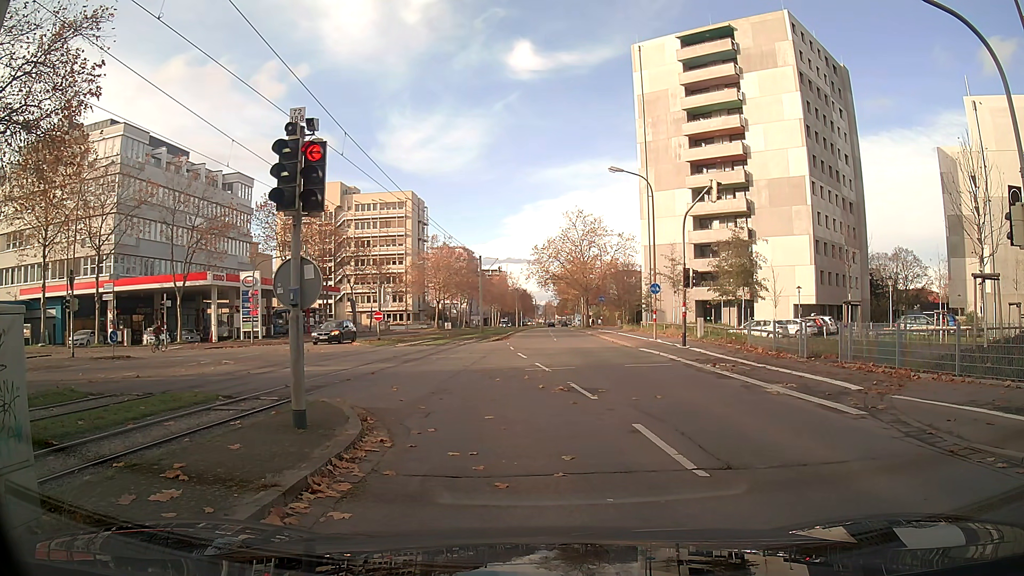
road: tertiary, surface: asphalt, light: Day
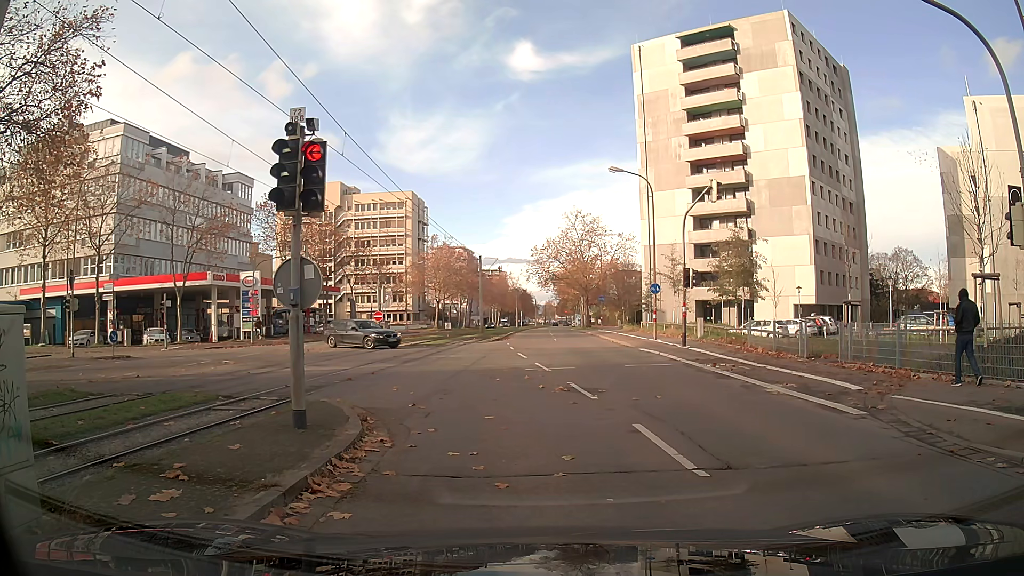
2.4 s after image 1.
(0.0, 0.0) m; 0°
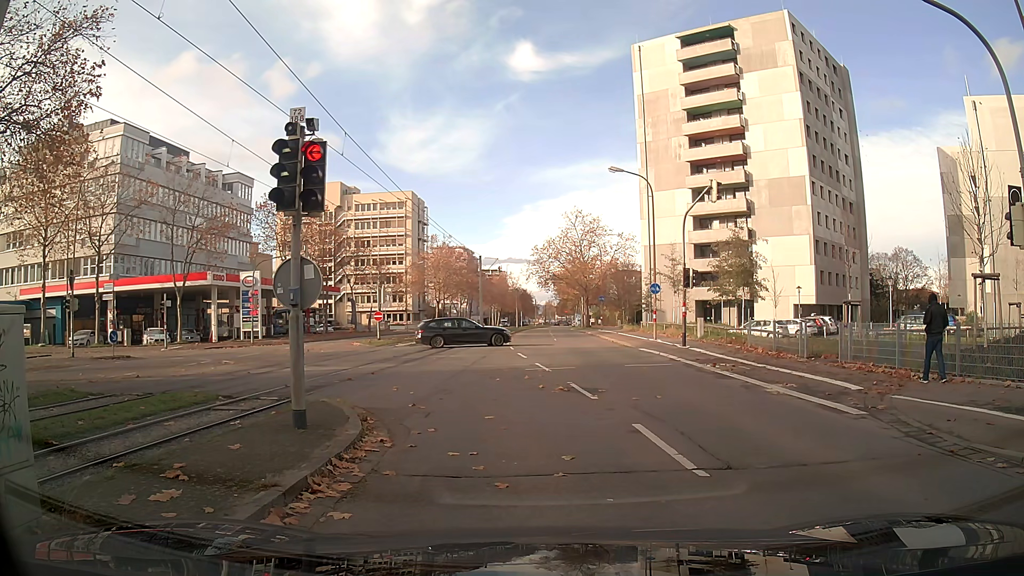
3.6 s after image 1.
(0.0, 0.0) m; 0°
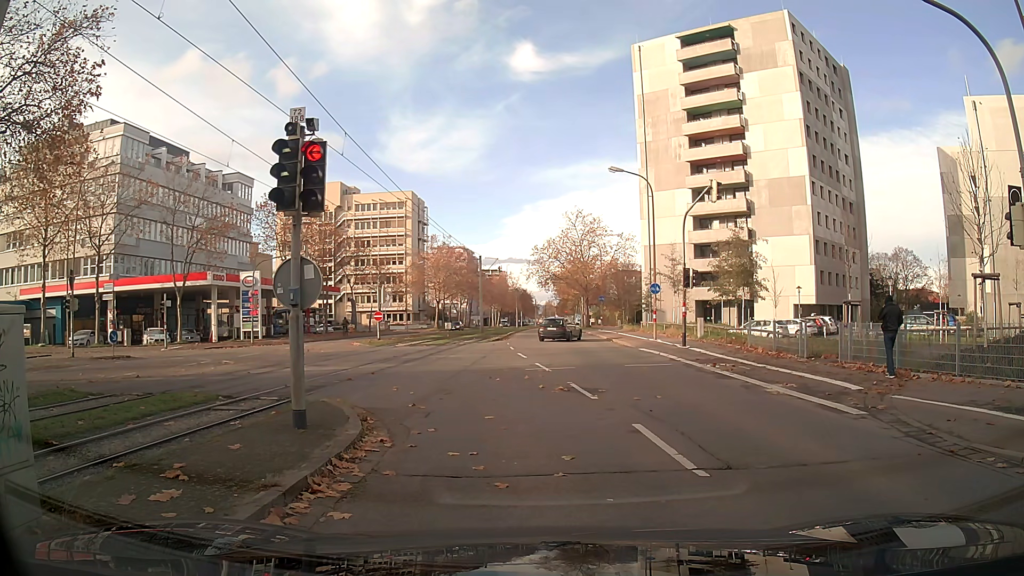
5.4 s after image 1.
(0.0, 0.0) m; 0°
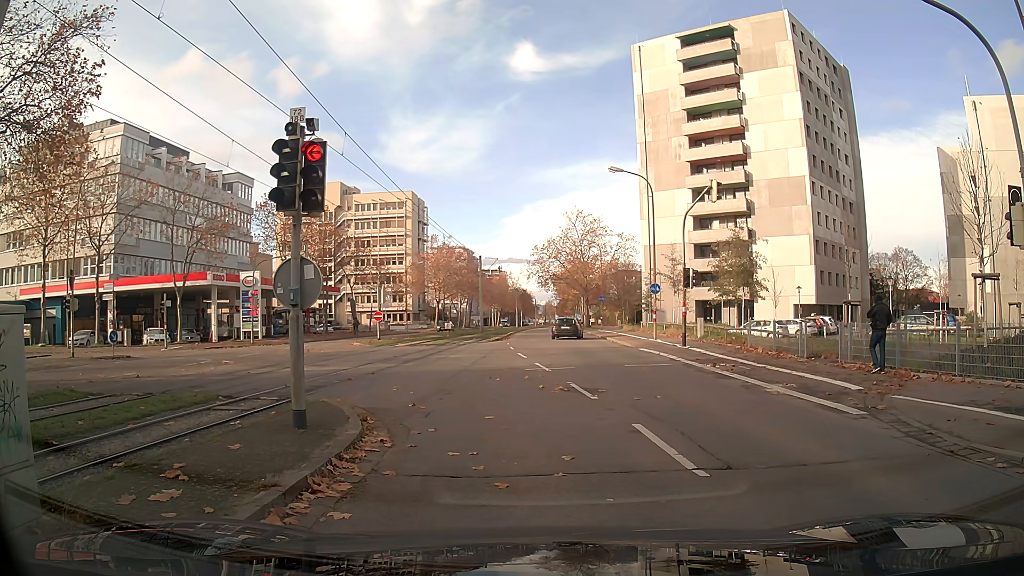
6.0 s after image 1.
(0.0, 0.0) m; 0°
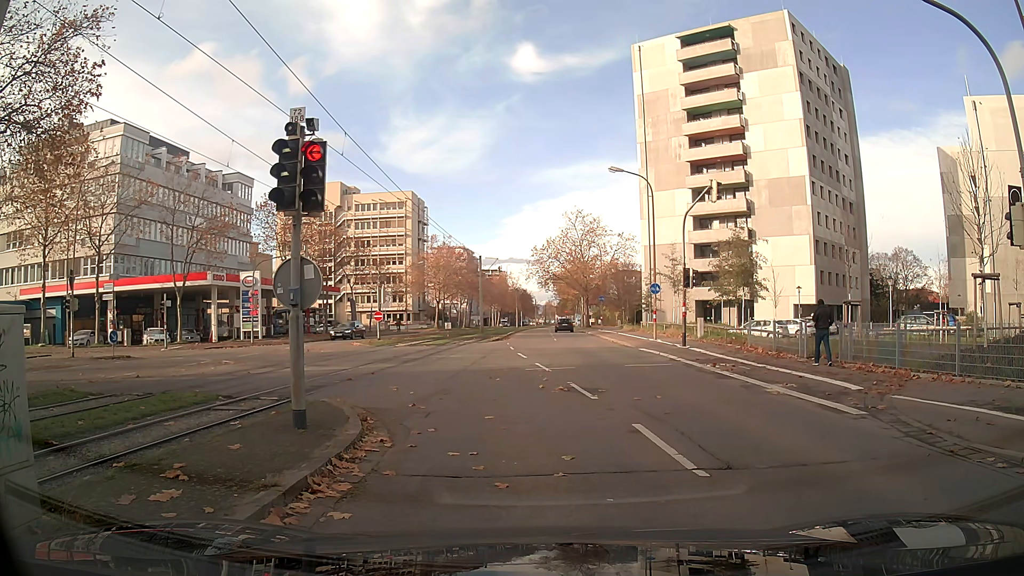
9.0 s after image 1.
(0.0, 0.0) m; 0°
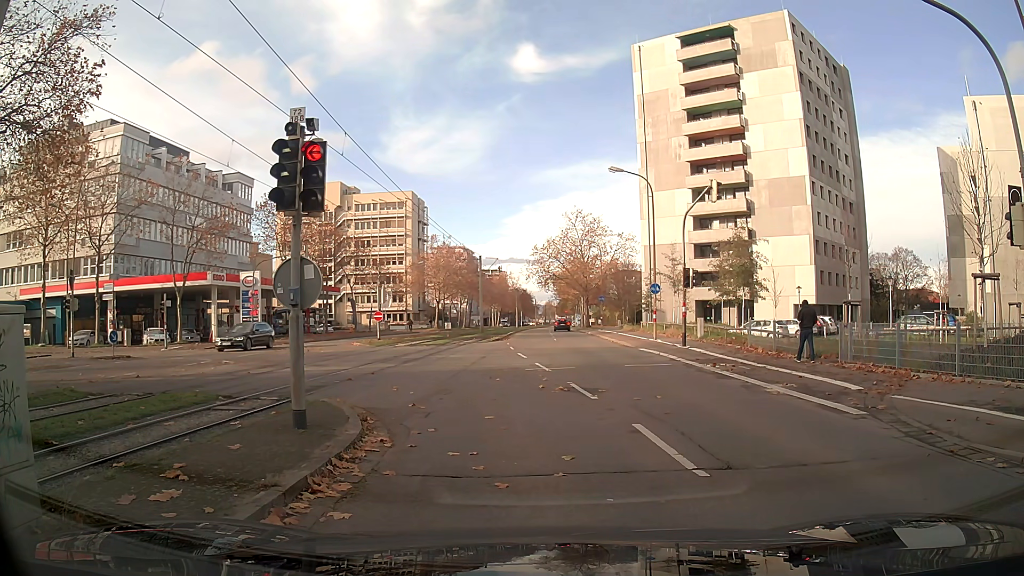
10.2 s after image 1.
(0.0, 0.0) m; 0°
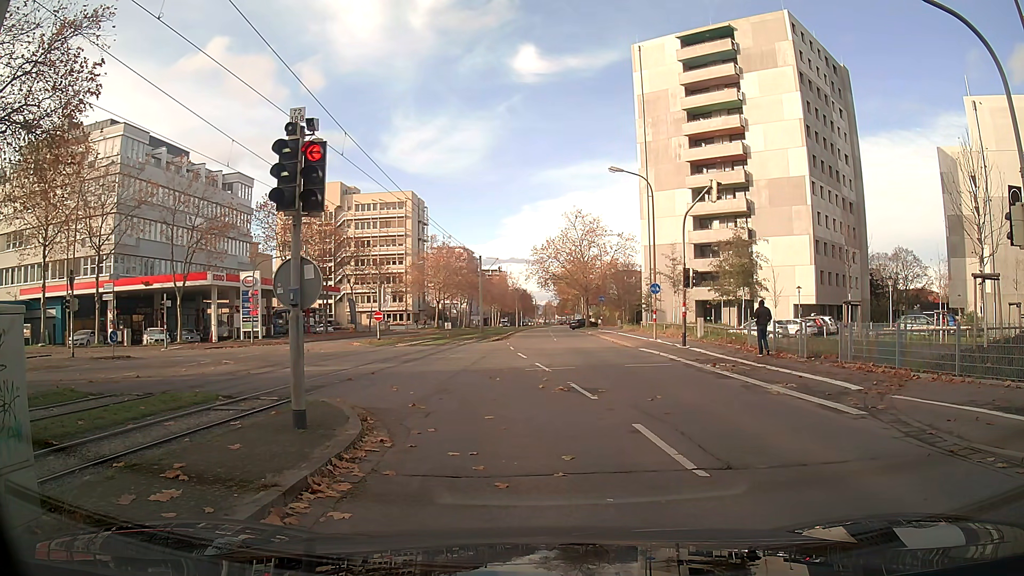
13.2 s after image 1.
(0.0, 0.0) m; 0°
(-1, +10) (-5, +19) (-12, +26) (-21, +30) (-31, +31) (-41, +32) (-43, +40) (-40, +50) (-39, +60) (-38, +70) m
